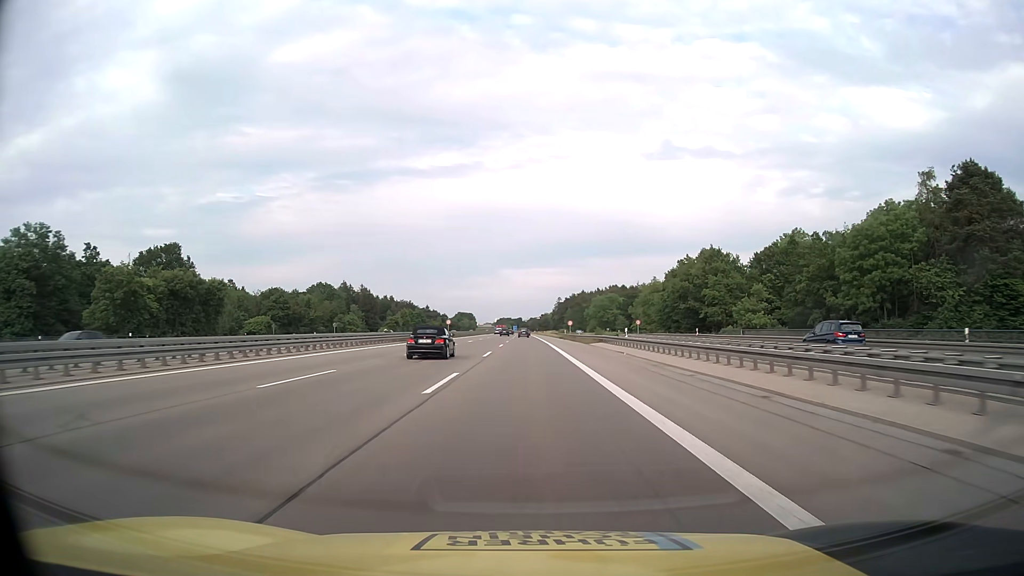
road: motorway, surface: asphalt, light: Day
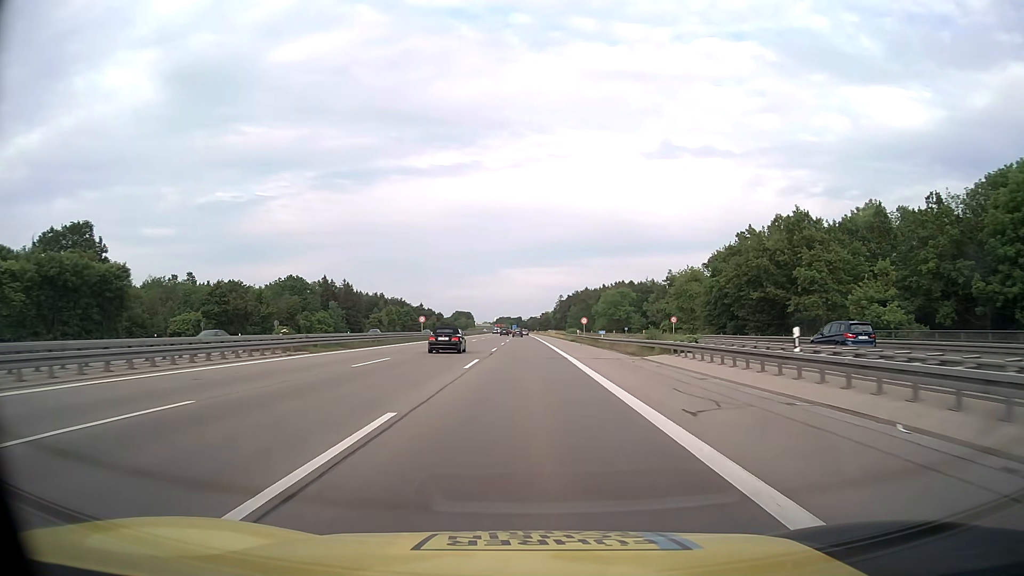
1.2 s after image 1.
(0.0, +27.5) m; 0°
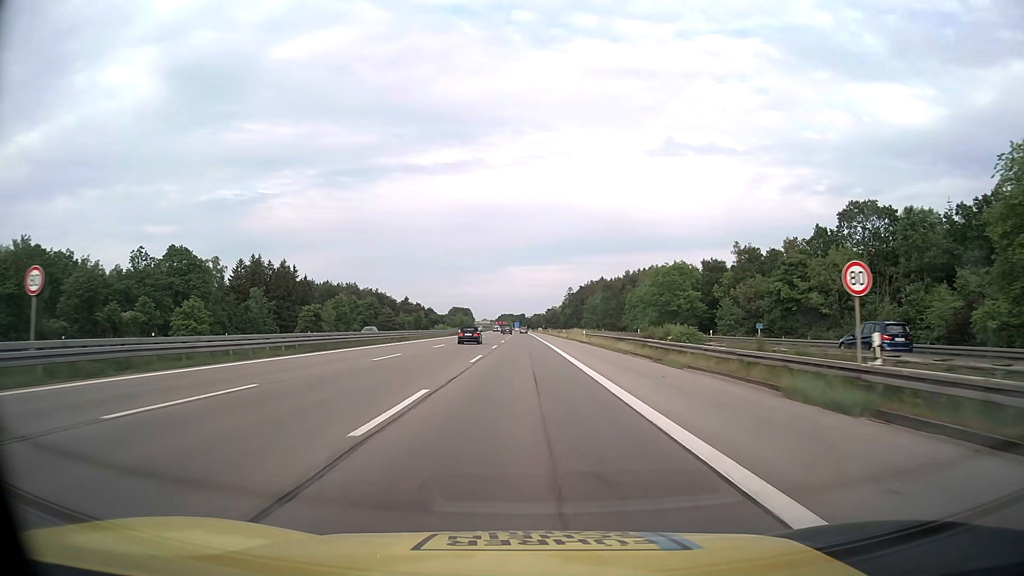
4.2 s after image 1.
(-0.3, +68.8) m; 0°
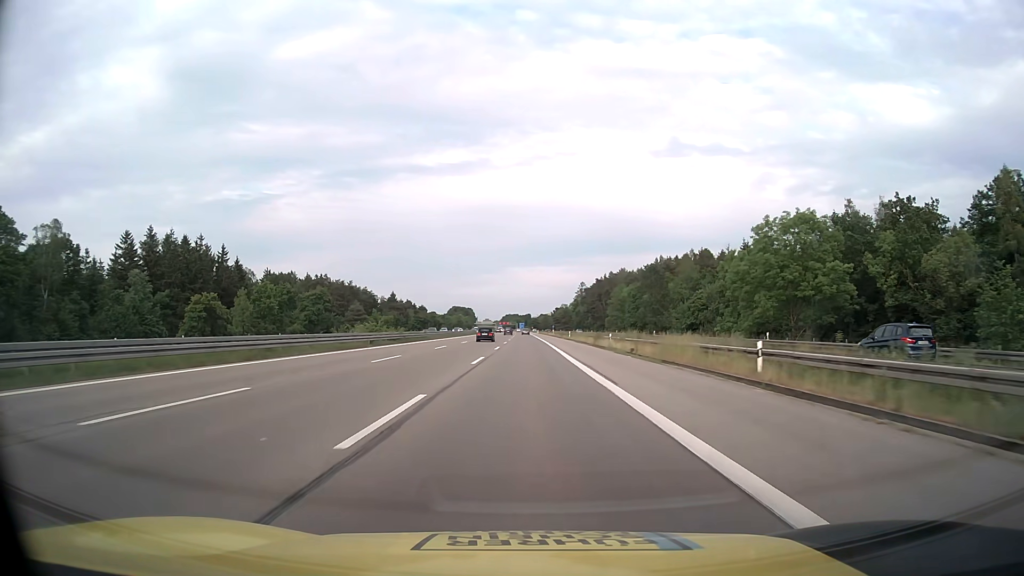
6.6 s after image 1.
(-0.2, +55.0) m; 0°
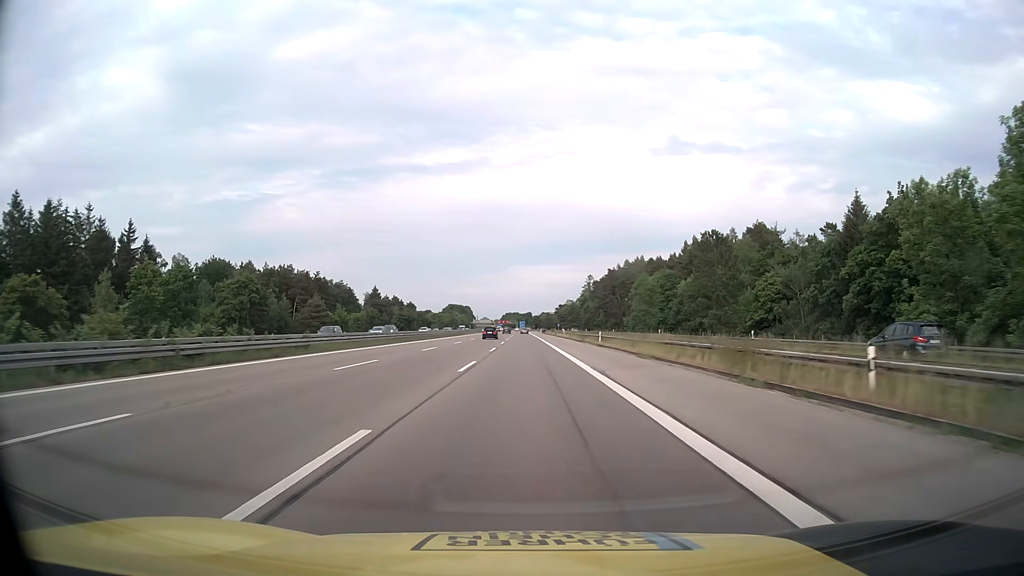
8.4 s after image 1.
(-0.1, +41.2) m; 0°
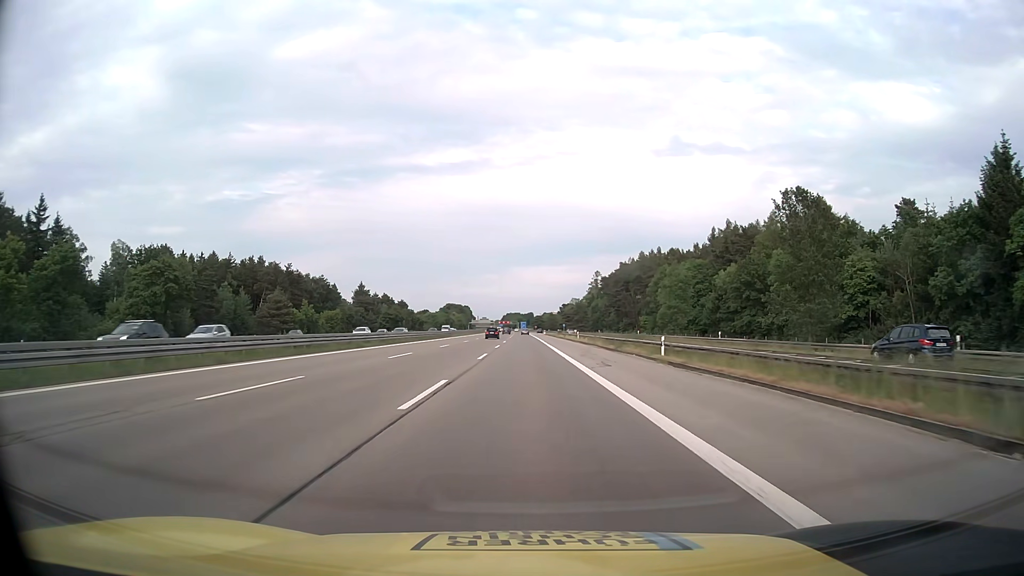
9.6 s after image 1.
(0.0, +27.4) m; 0°
(0, +10) (0, +20) (0, +30) (0, +40) (0, +50) (0, +60) (0, +70) (0, +80) (-1, +90) (-1, +100) m
